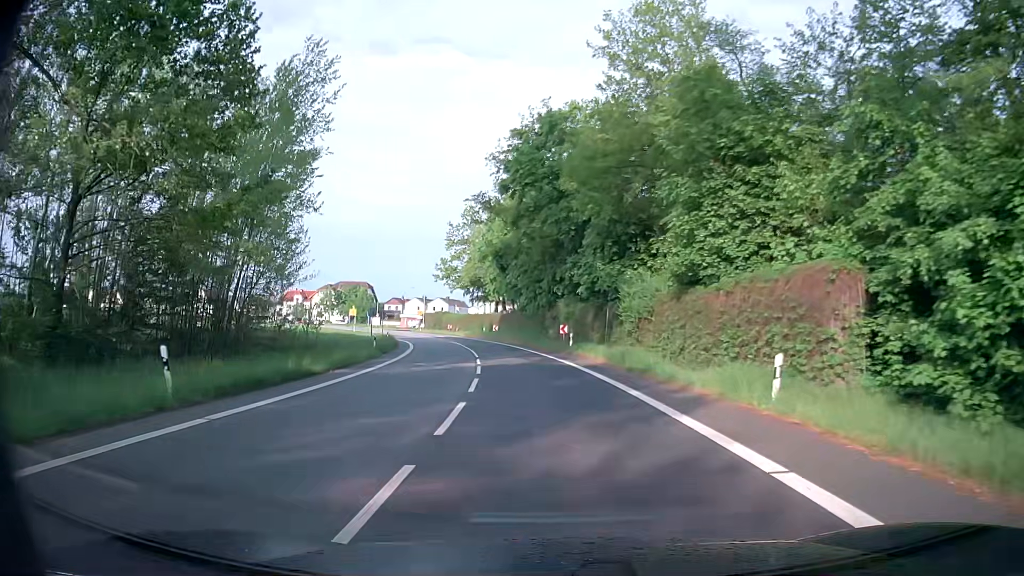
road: secondary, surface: asphalt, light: Day
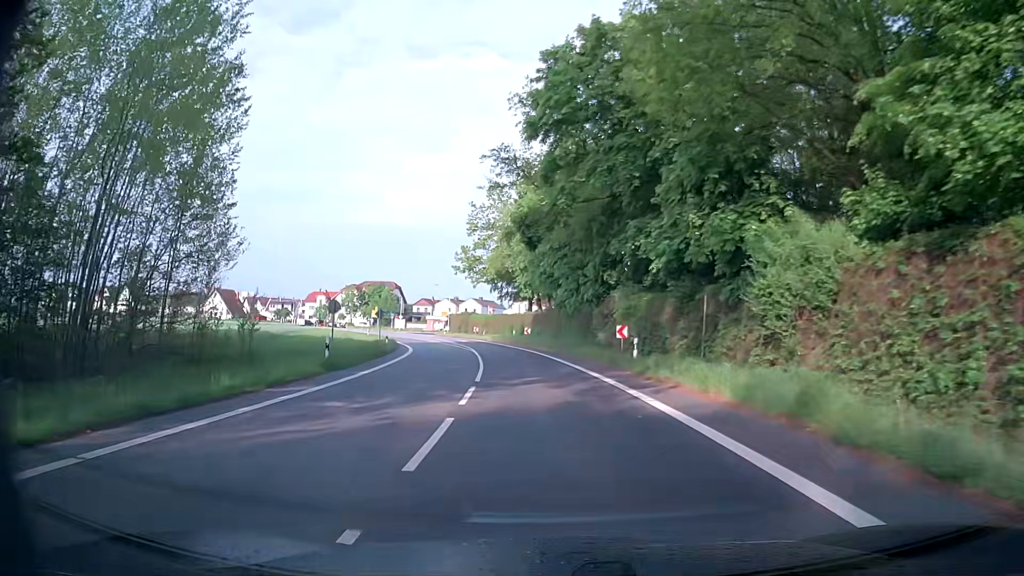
(-0.5, +14.5) m; -4°
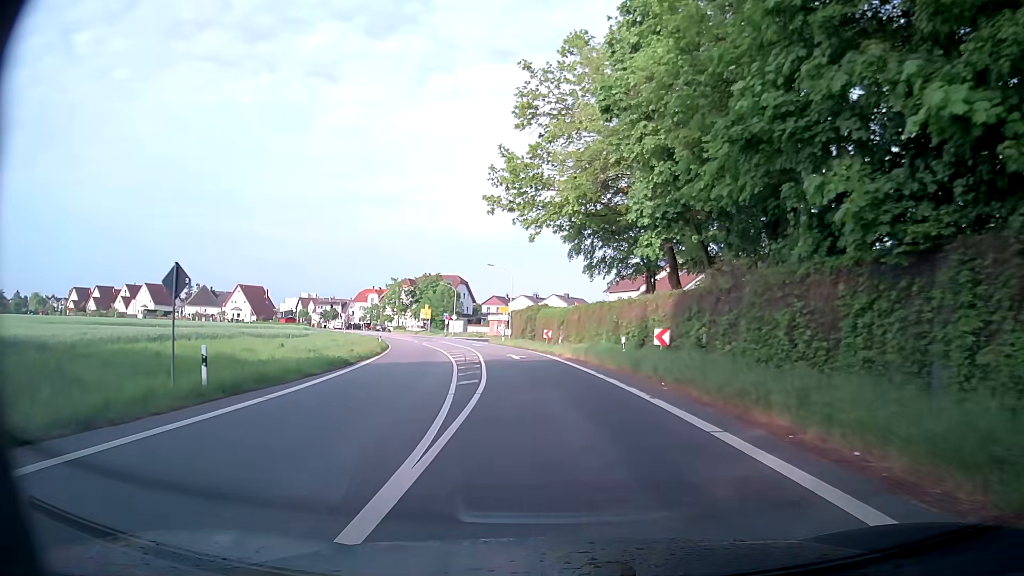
(-2.9, +36.3) m; -9°
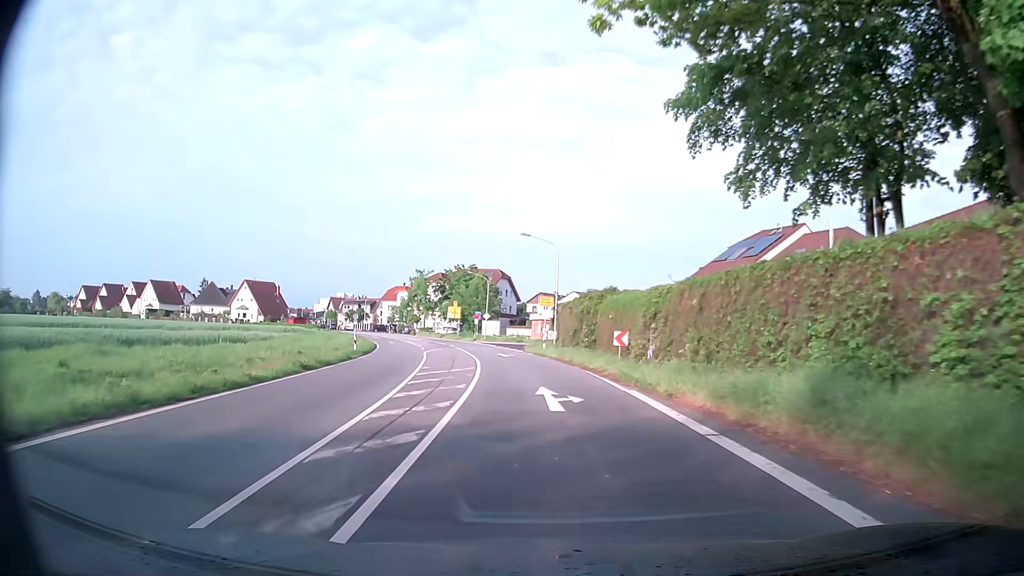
(-0.4, +21.8) m; -2°
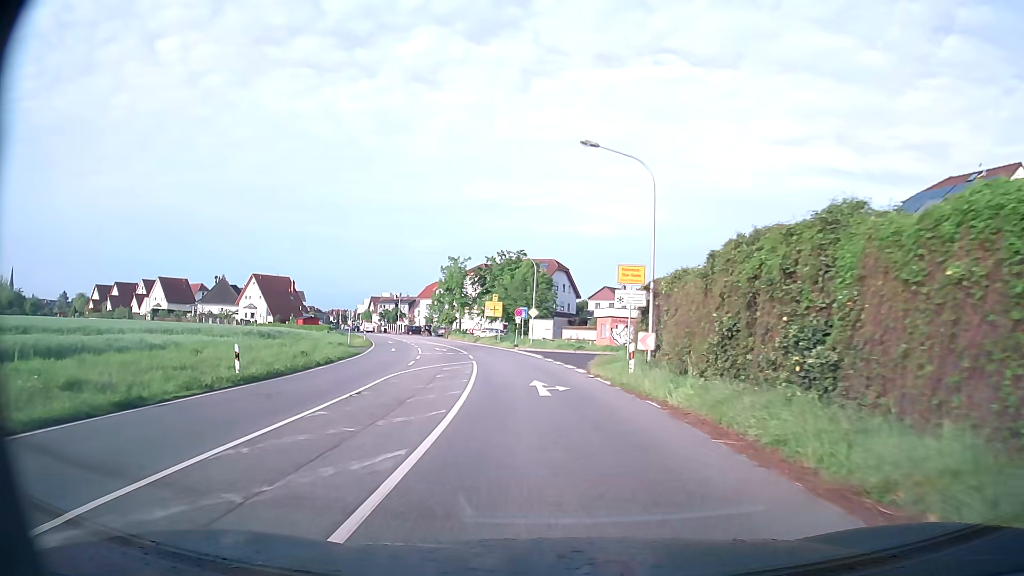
(-1.1, +21.8) m; -6°
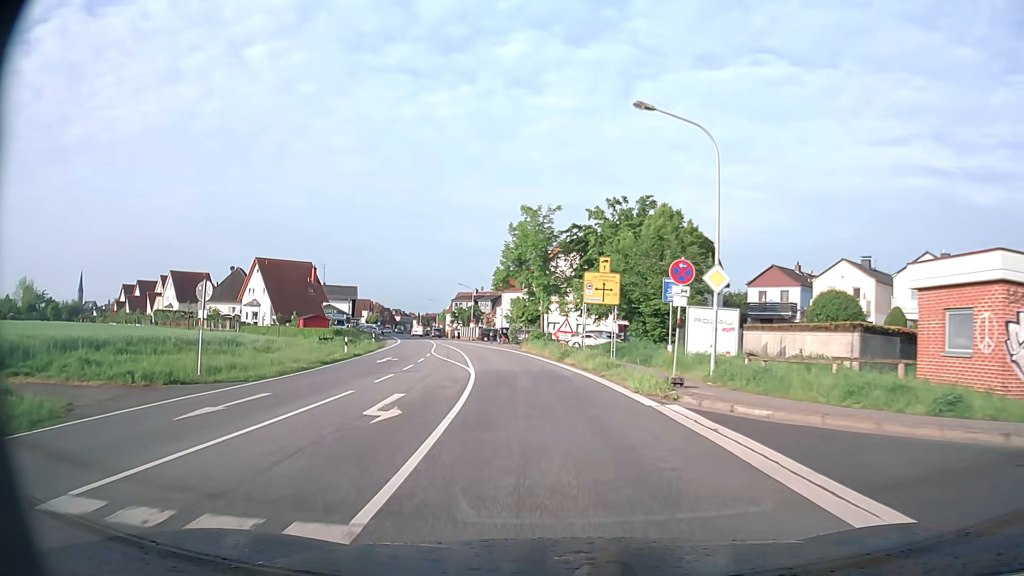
(-2.7, +36.4) m; -9°
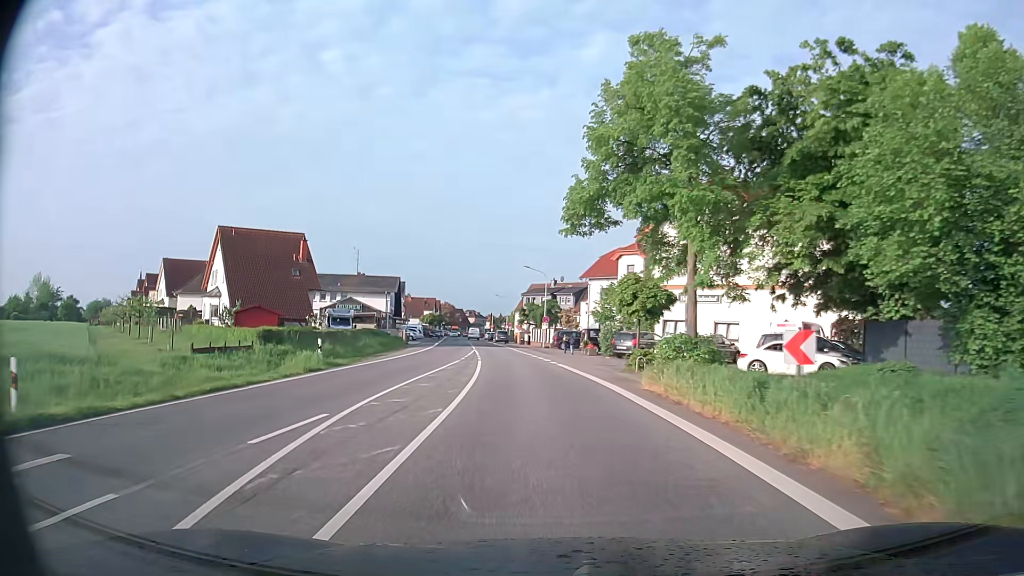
(-2.0, +29.1) m; -7°
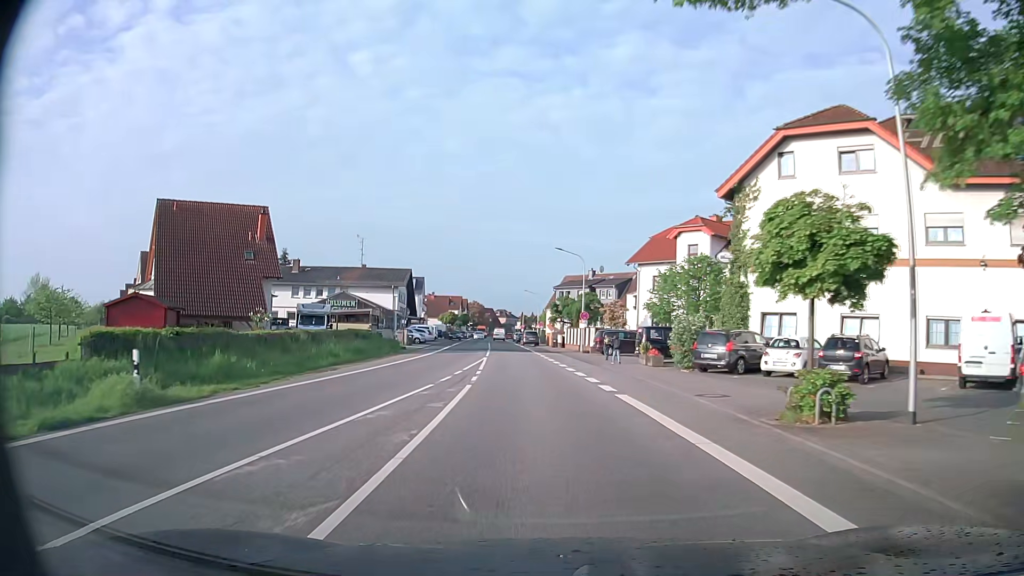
(-0.4, +14.6) m; -3°
(0, +10) (-1, +20) (-1, +30) (-2, +40) (-3, +50) (-4, +60) (-5, +70) (-6, +80) (-7, +90) (-8, +100) m
